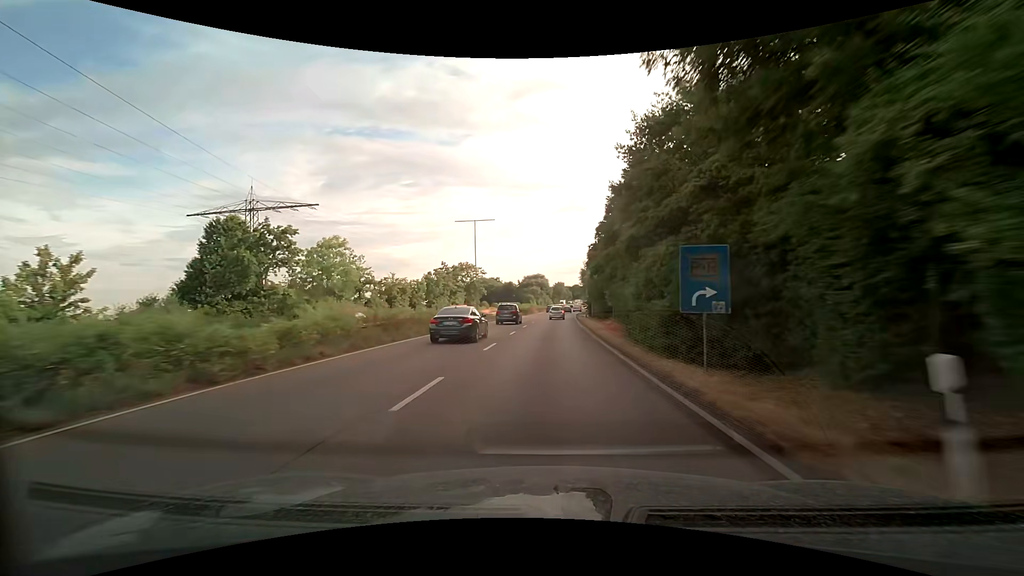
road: trunk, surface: asphalt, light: Day
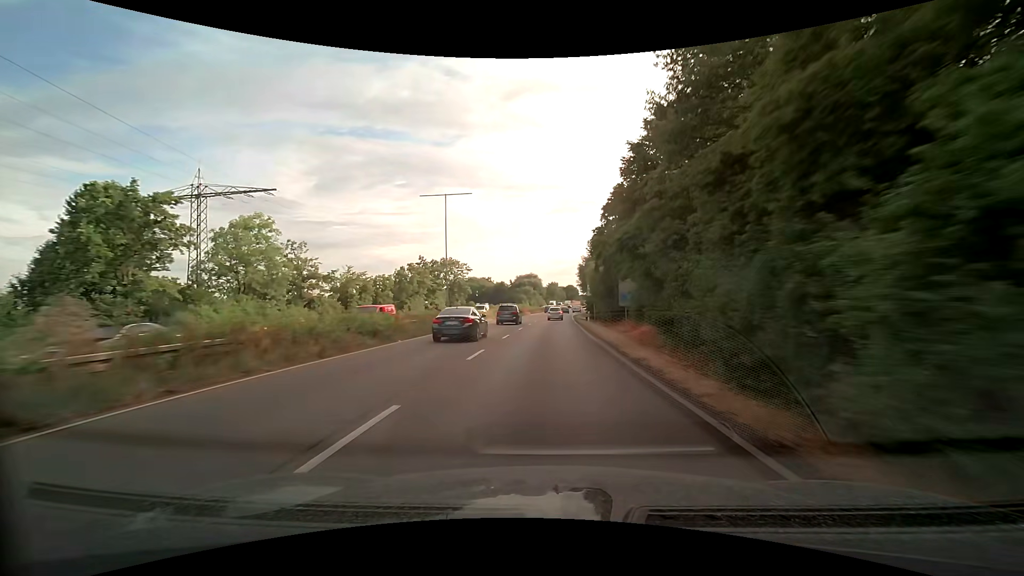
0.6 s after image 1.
(+0.1, +11.7) m; +1°
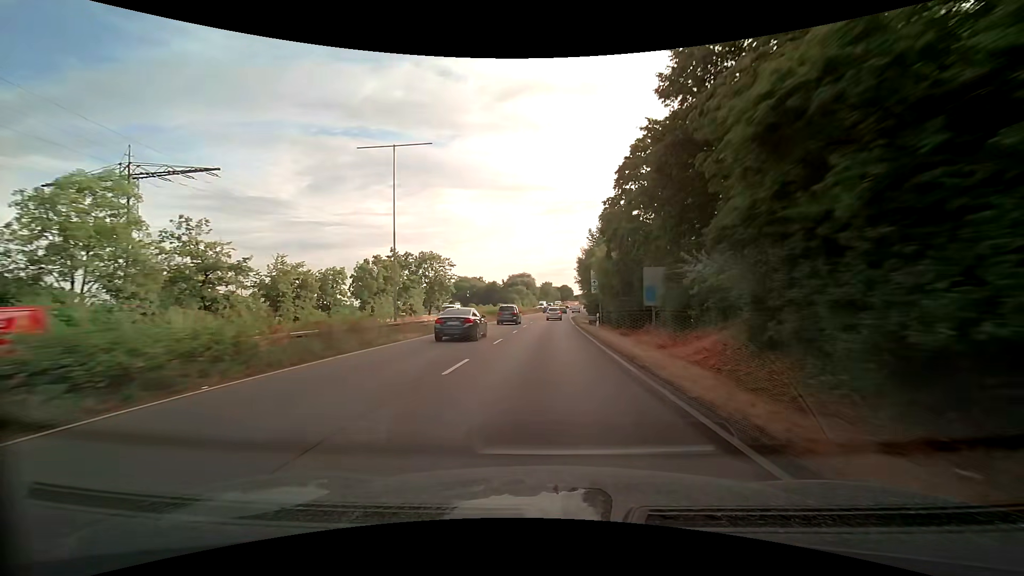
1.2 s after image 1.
(+0.1, +11.7) m; +1°
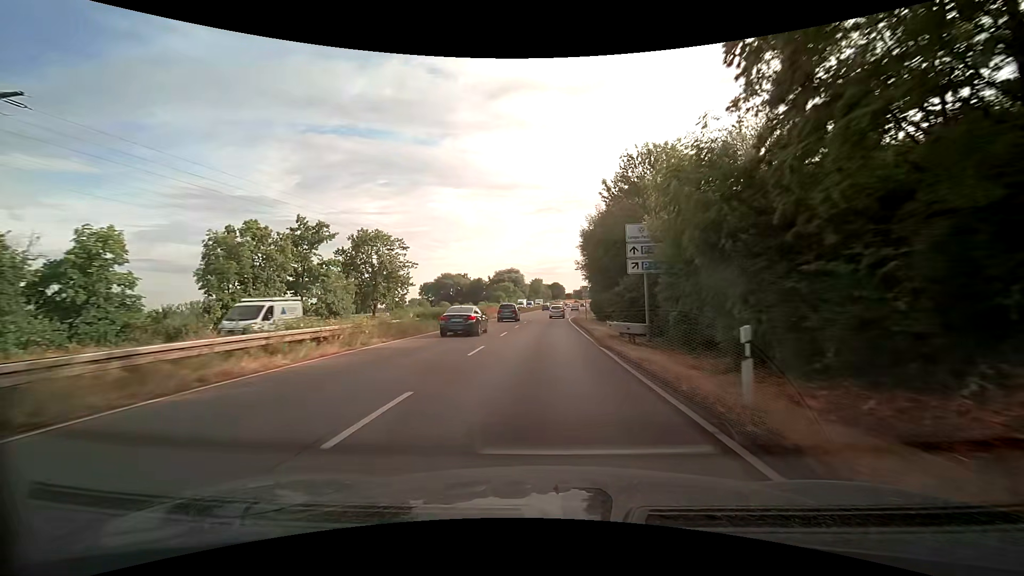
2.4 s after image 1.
(+0.3, +23.3) m; +1°
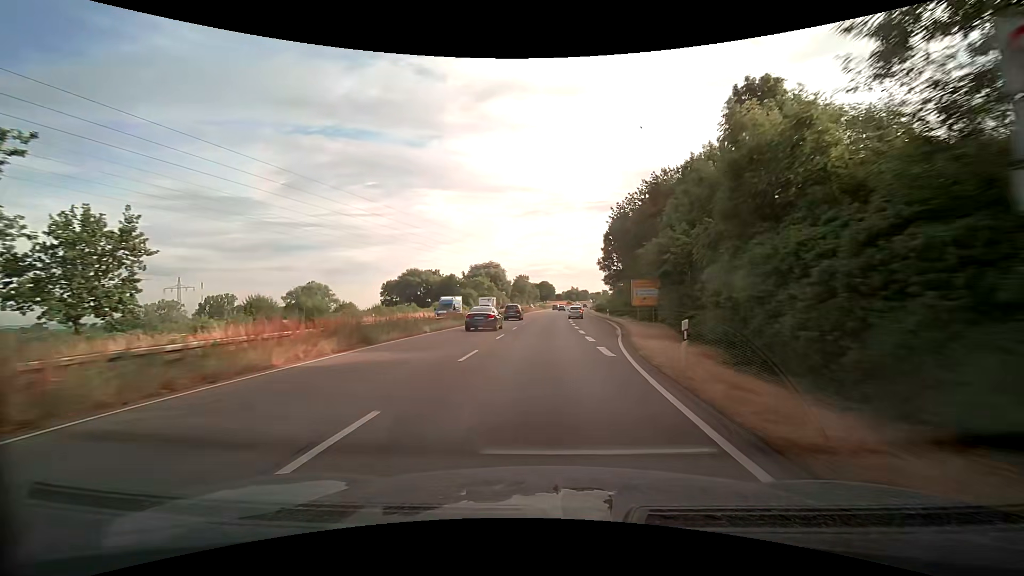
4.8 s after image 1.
(+0.8, +46.5) m; +2°
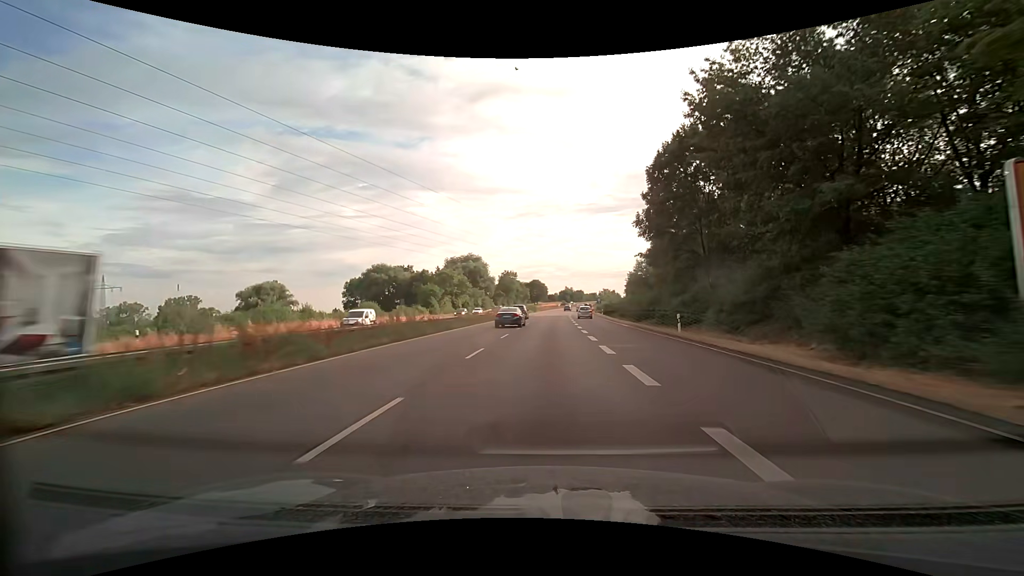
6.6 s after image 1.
(+0.1, +35.1) m; 0°
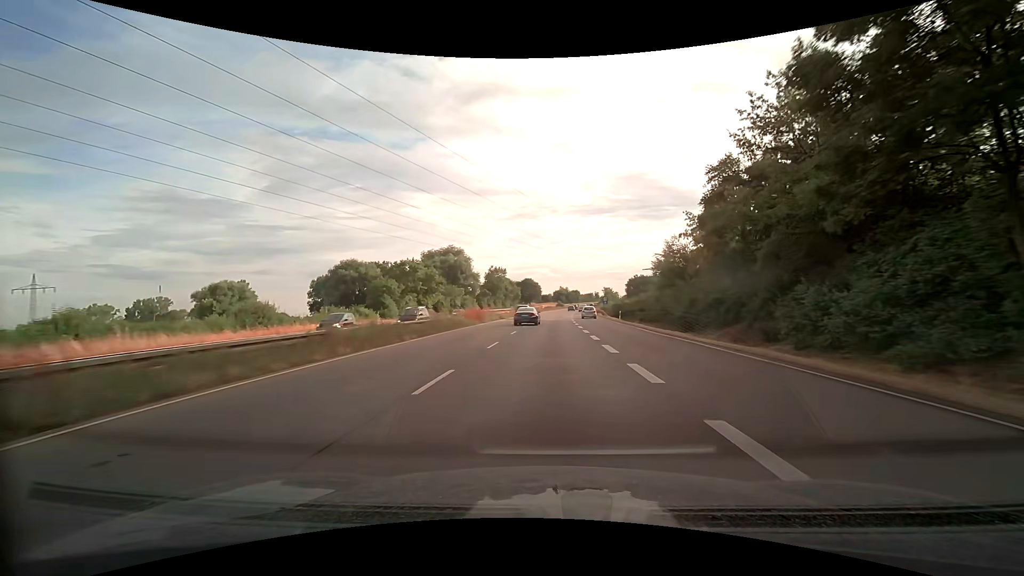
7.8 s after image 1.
(+0.2, +23.8) m; +1°
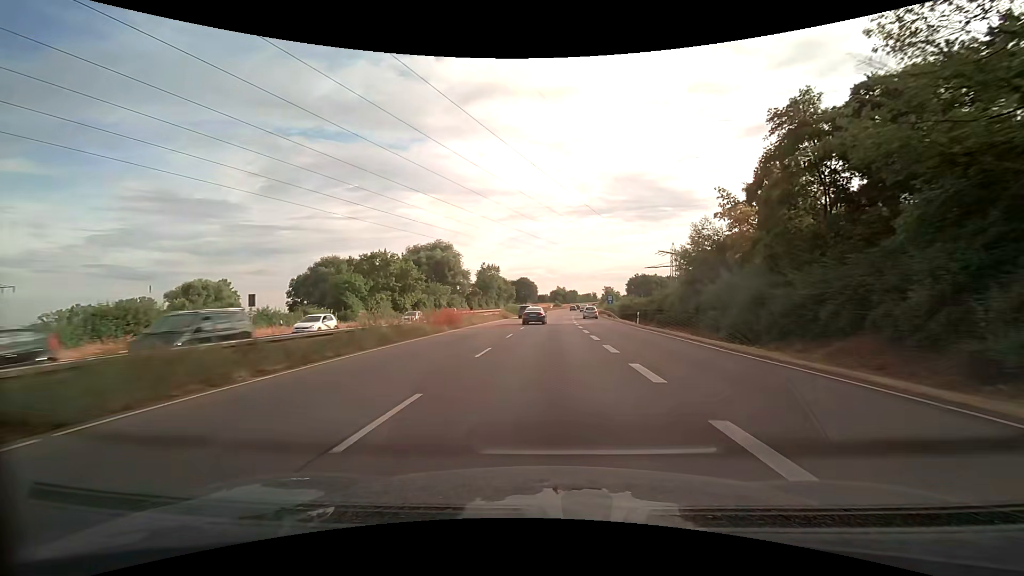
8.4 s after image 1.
(0.0, +12.0) m; 0°
(0, +10) (0, +20) (0, +30) (+1, +40) (+1, +50) (+1, +60) (+2, +70) (+3, +80) (+3, +90) (+4, +100) m
